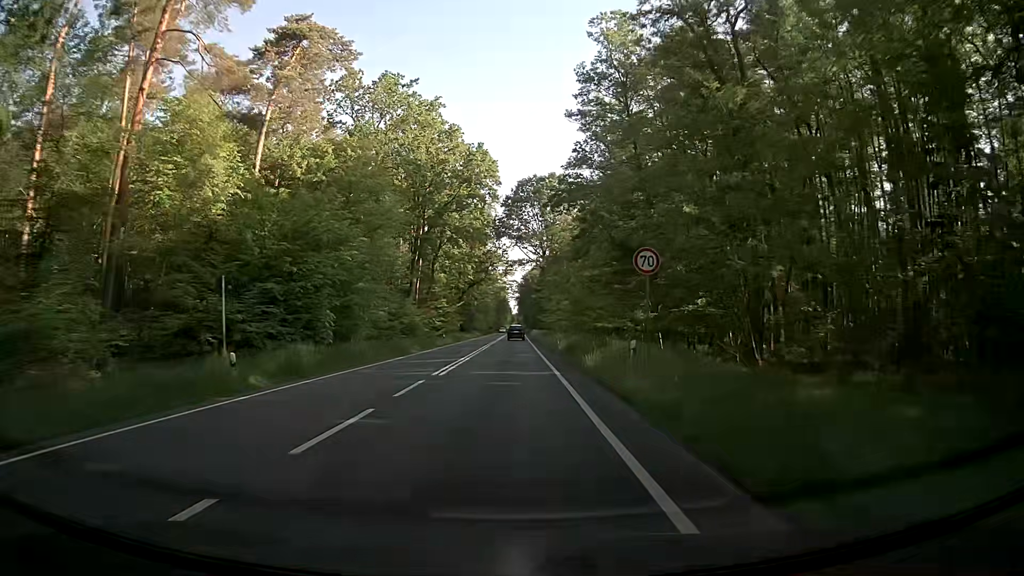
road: primary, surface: asphalt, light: Day
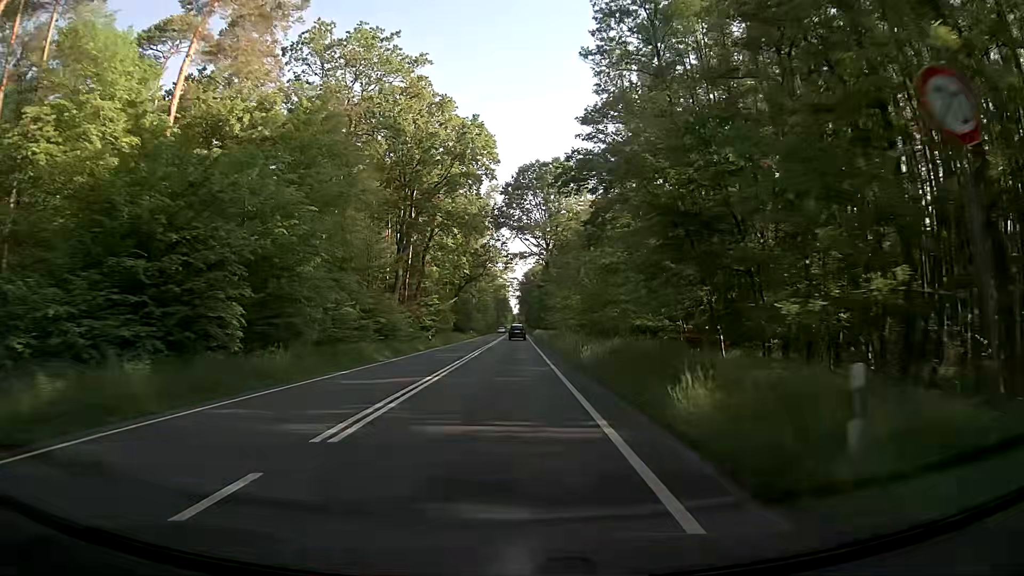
(0.0, +11.3) m; 0°
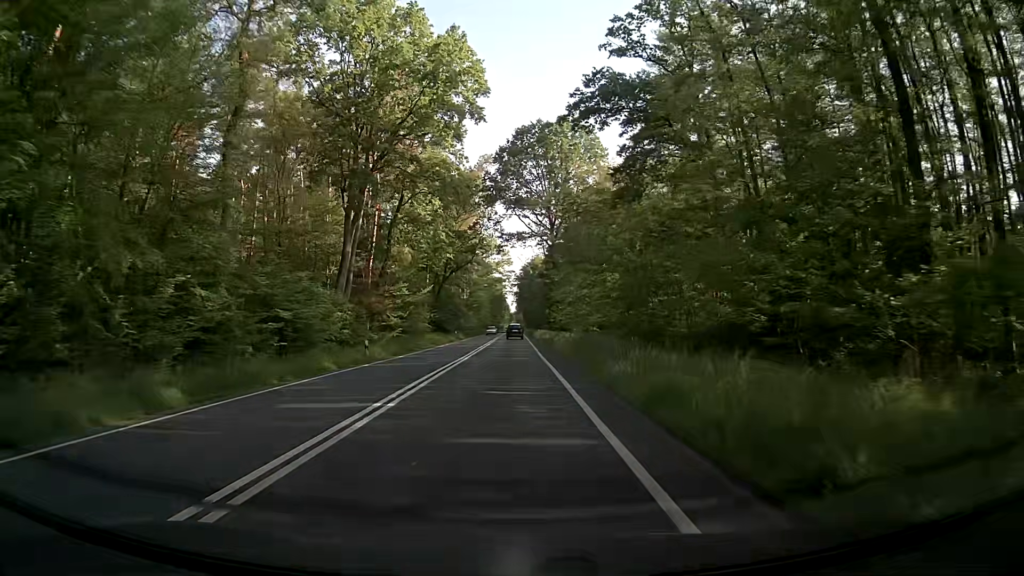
(+0.1, +22.6) m; 0°
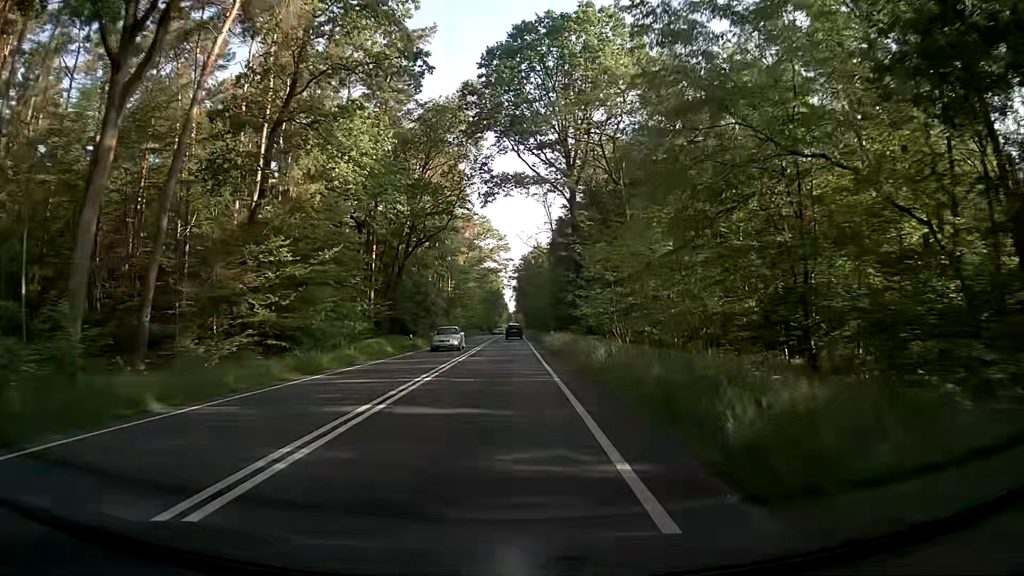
(+0.4, +33.8) m; +1°
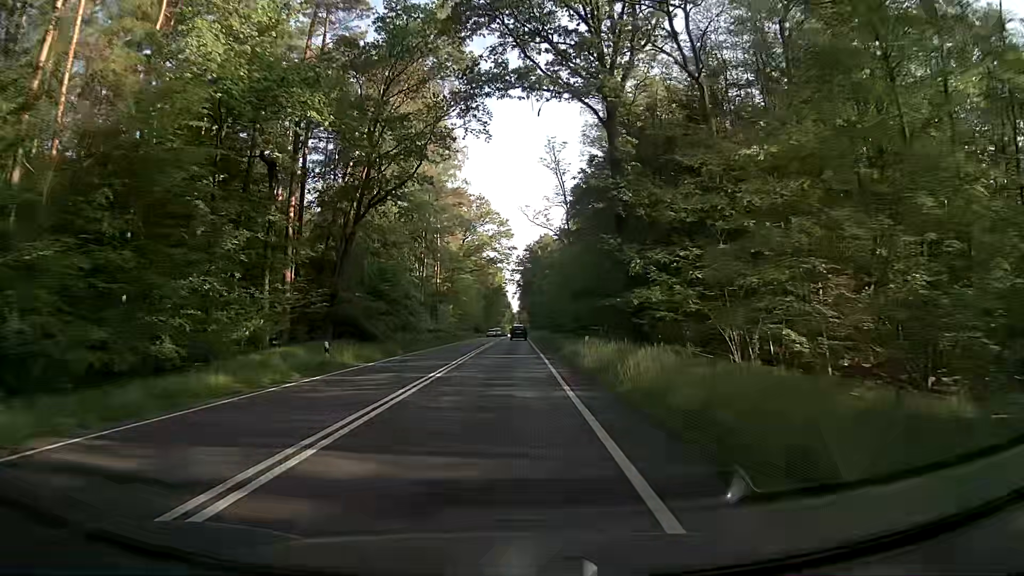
(0.0, +22.6) m; 0°
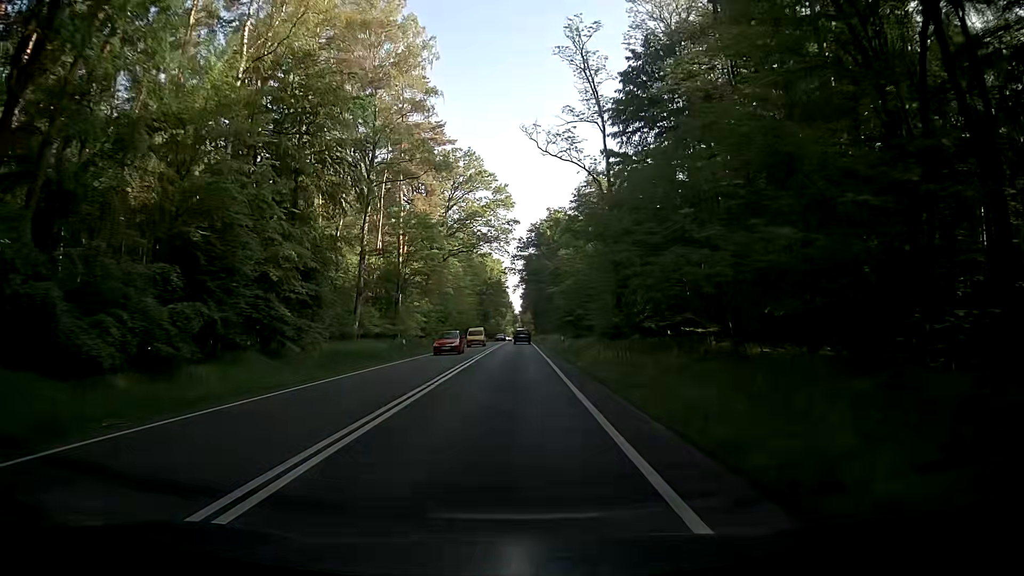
(-0.4, +33.8) m; -1°
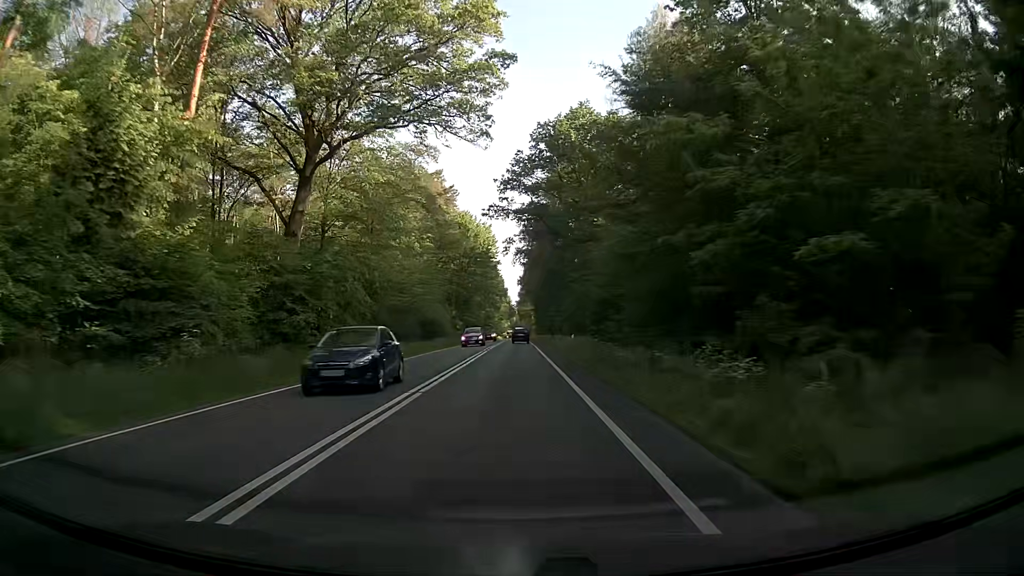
(-0.1, +56.4) m; +1°
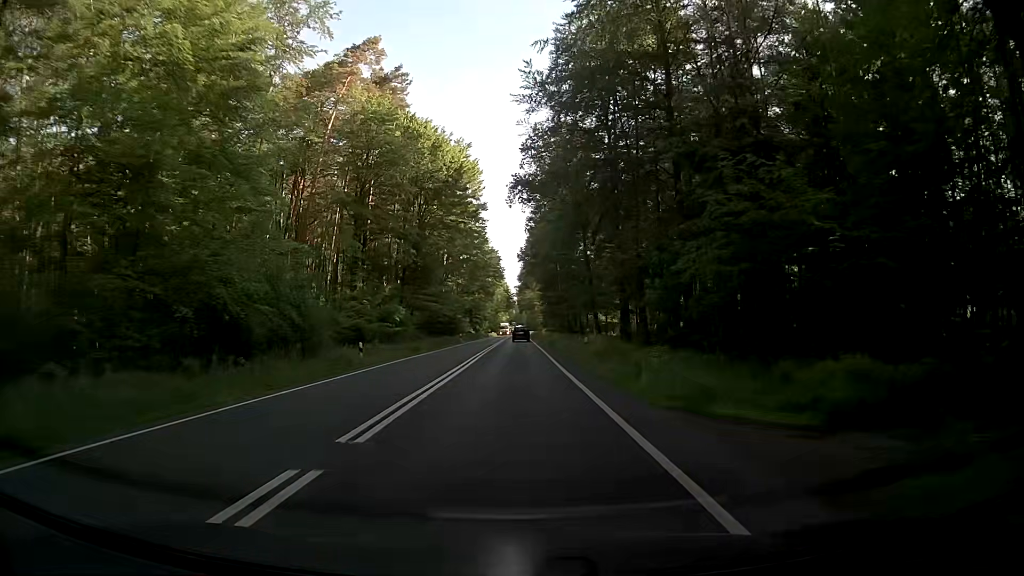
(-0.4, +56.7) m; -1°
(0, +10) (0, +20) (0, +30) (0, +40) (0, +50) (0, +60) (0, +70) (0, +80) (0, +90) (0, +100) m
